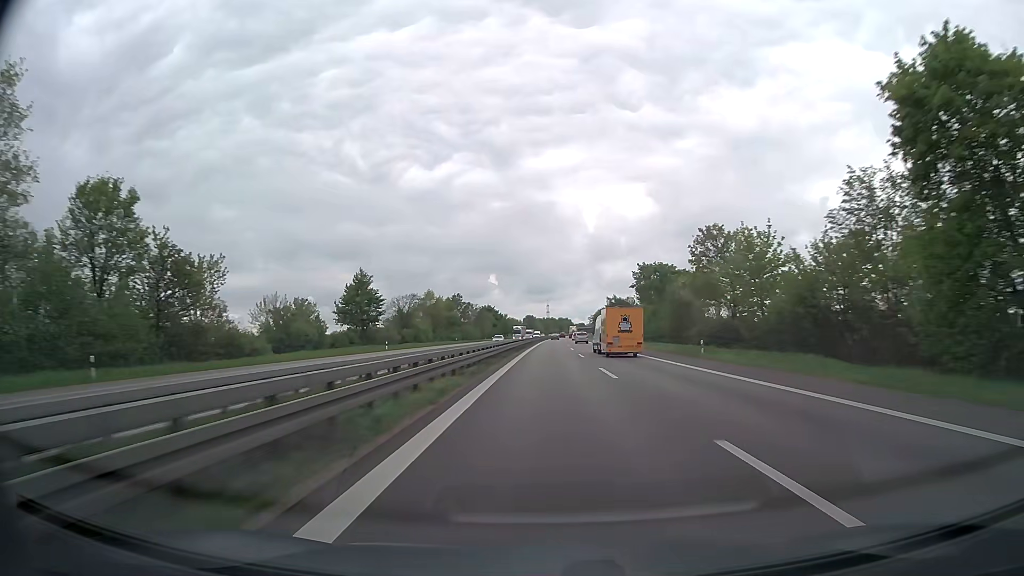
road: trunk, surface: asphalt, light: Day
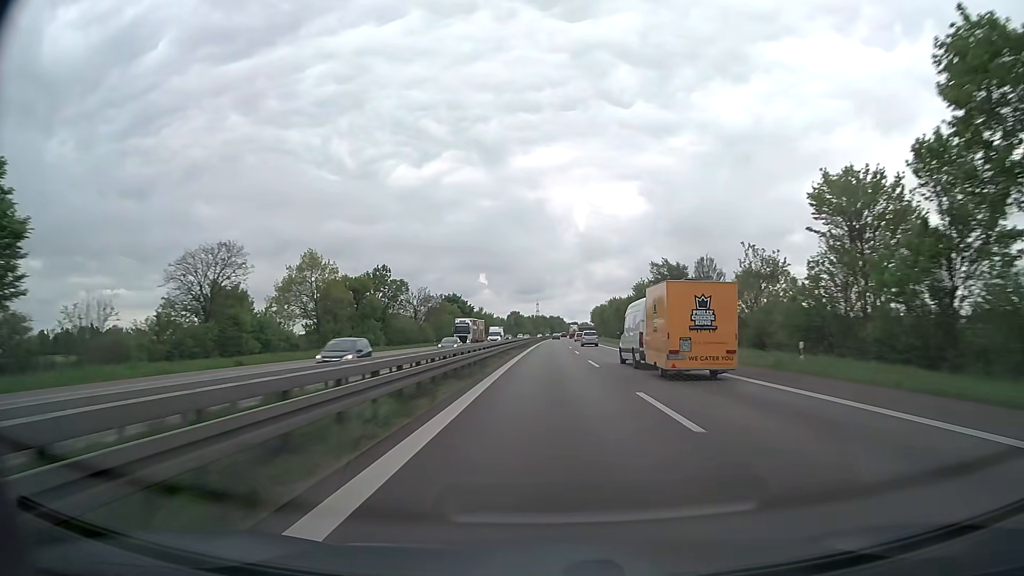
(+0.6, +65.5) m; +1°
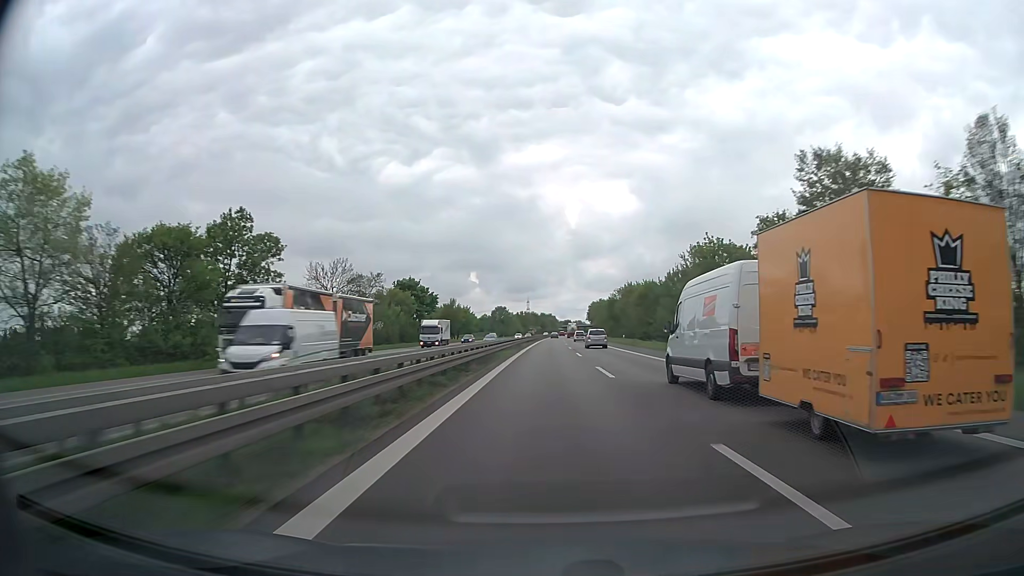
(+0.3, +43.3) m; +1°
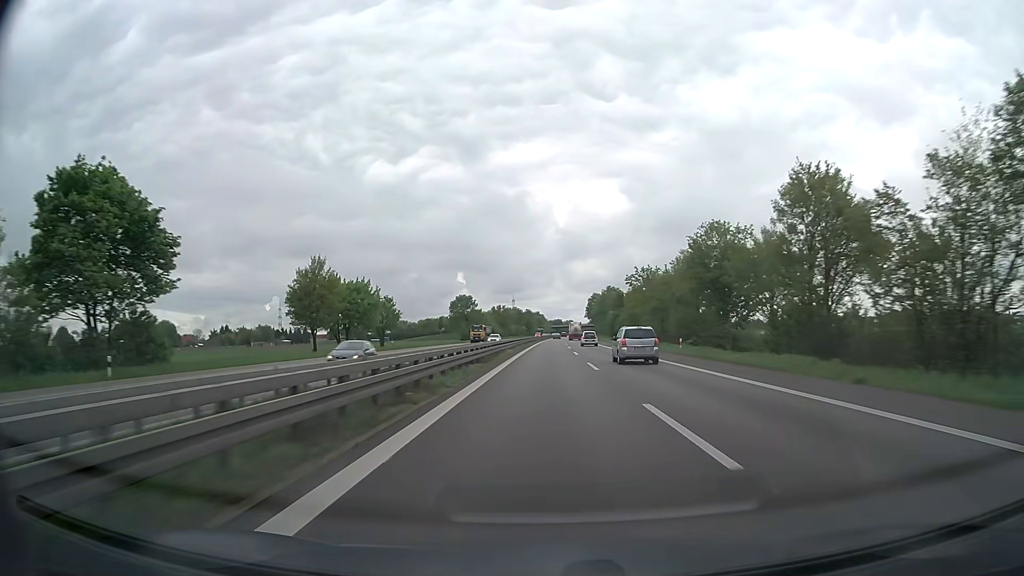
(+0.9, +85.6) m; +1°
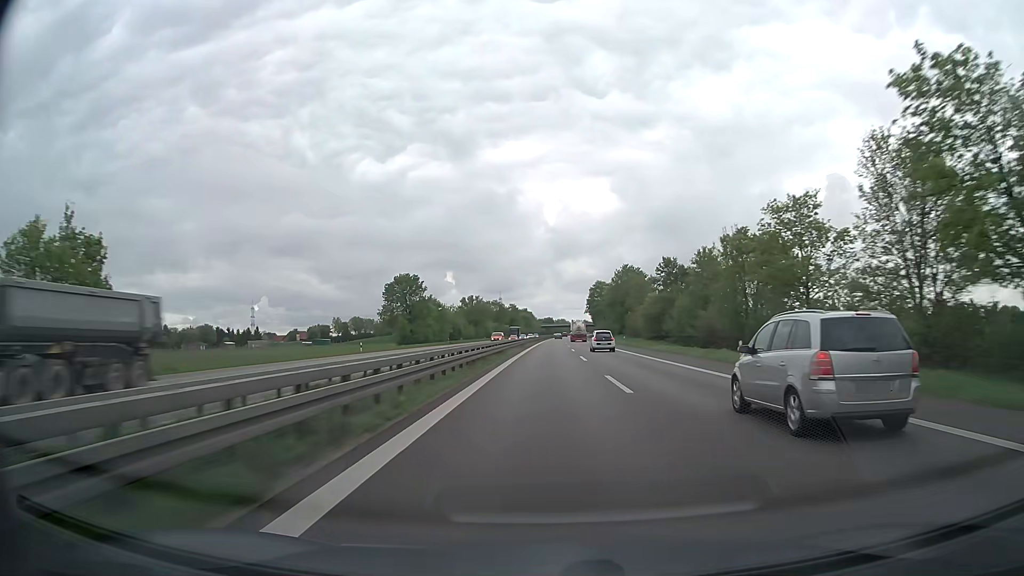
(+0.6, +63.8) m; +1°
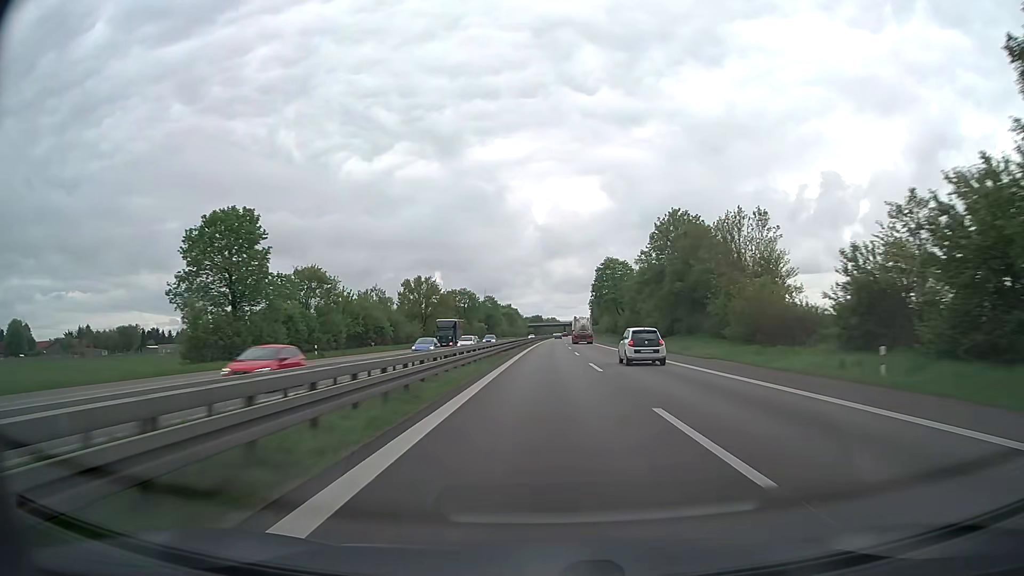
(+0.5, +63.6) m; +1°
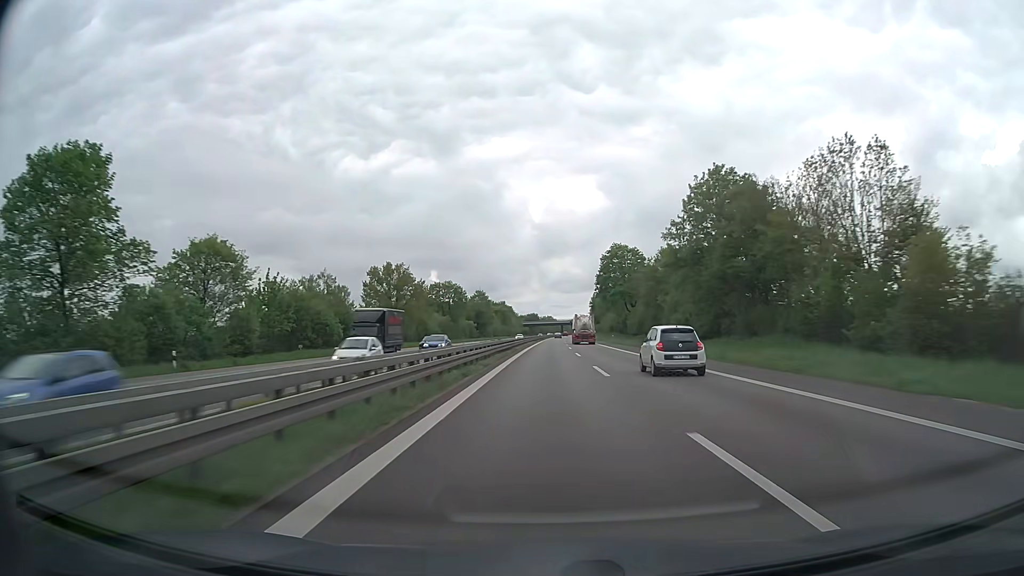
(+0.1, +21.1) m; 0°
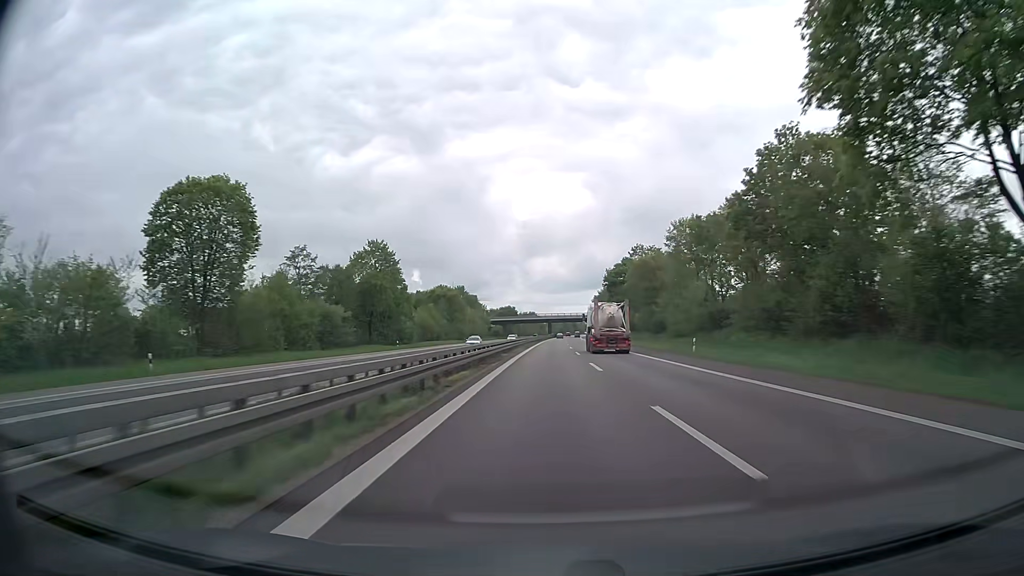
(+1.3, +105.1) m; +1°
(0, +10) (0, +20) (0, +30) (0, +40) (0, +50) (+1, +60) (+1, +70) (+1, +80) (+1, +90) (+1, +100) m
